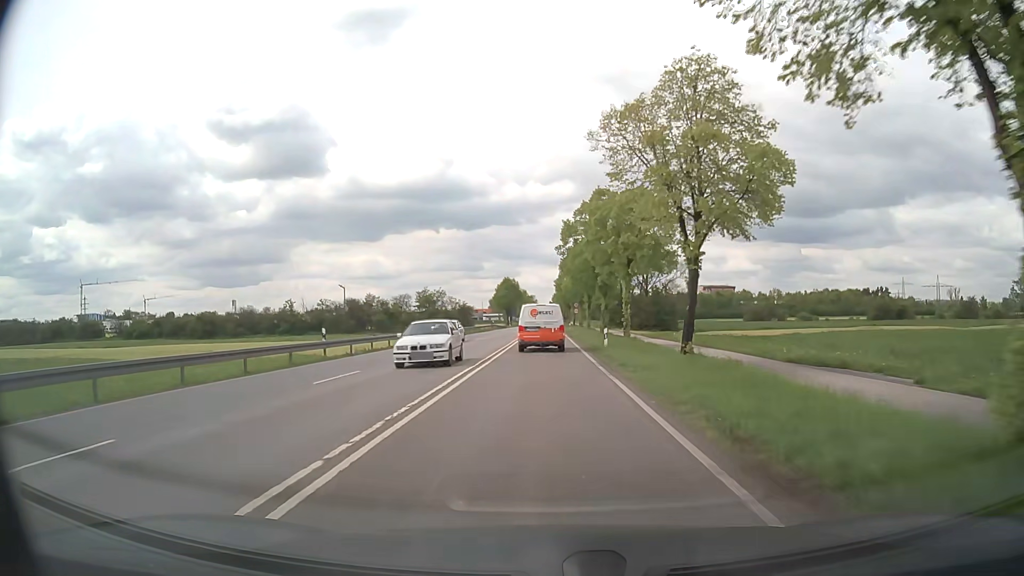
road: secondary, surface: asphalt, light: Day
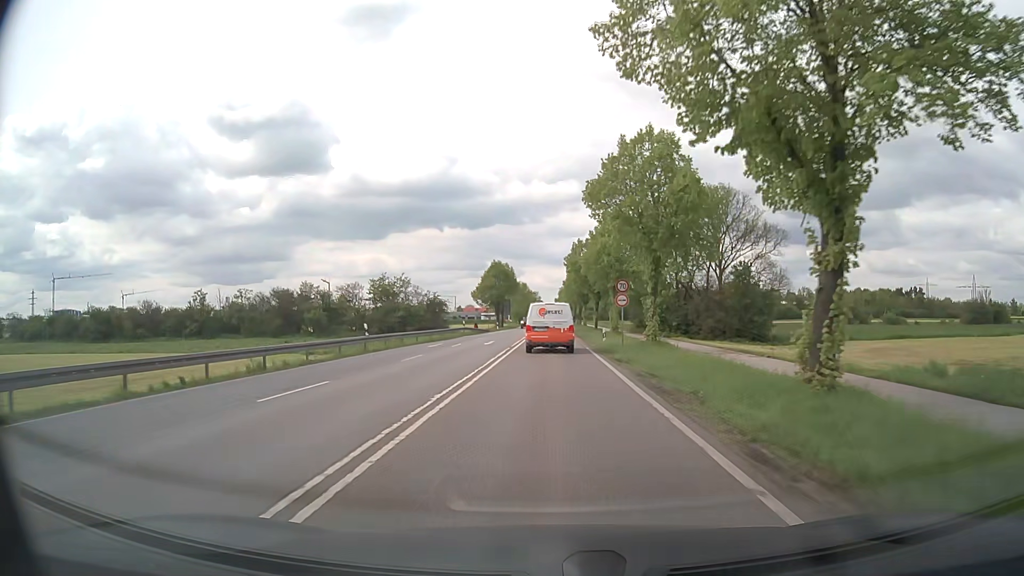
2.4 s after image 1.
(-0.1, +39.4) m; 0°
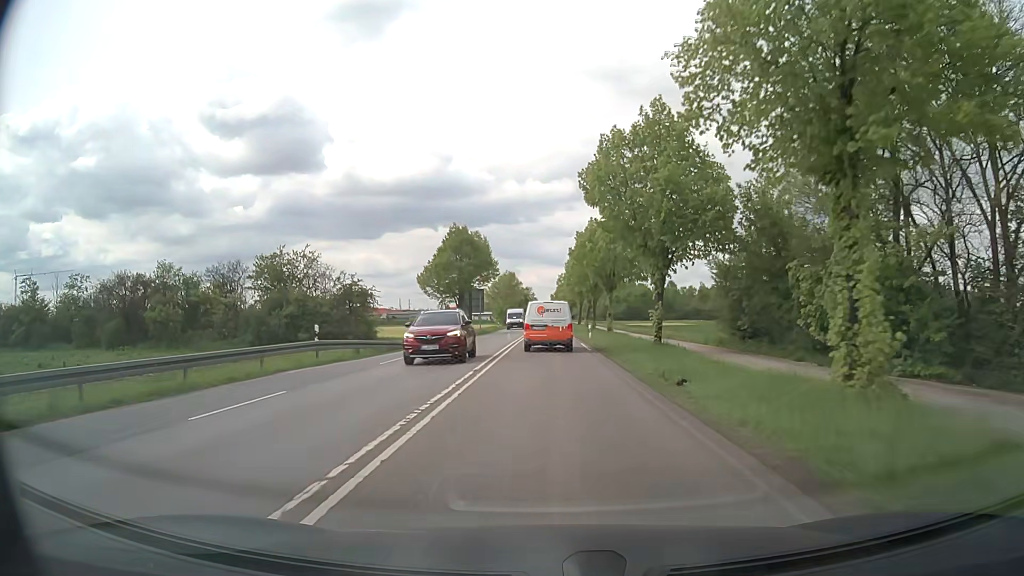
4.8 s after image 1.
(+0.2, +38.4) m; +1°
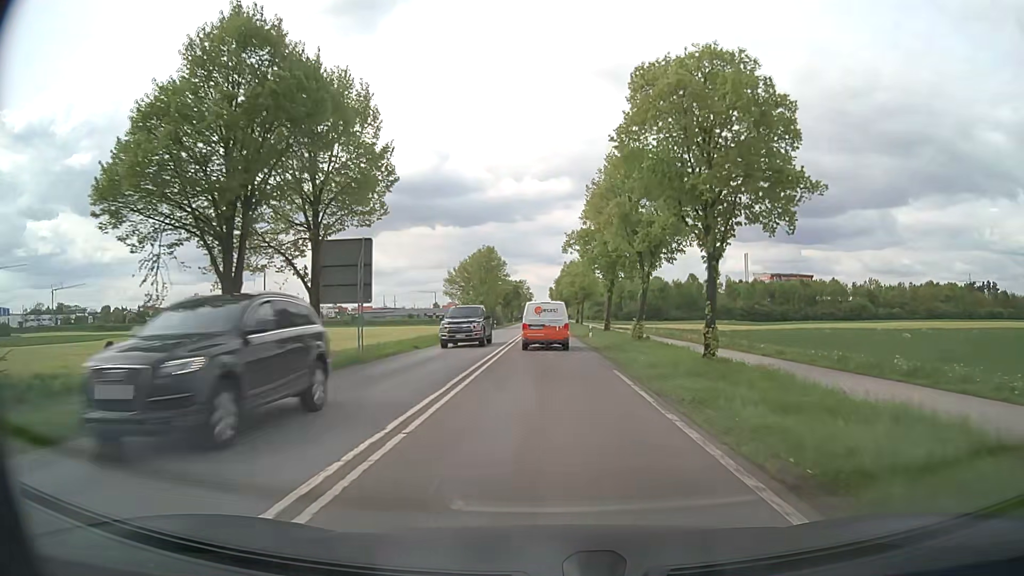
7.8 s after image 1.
(-0.1, +45.2) m; 0°
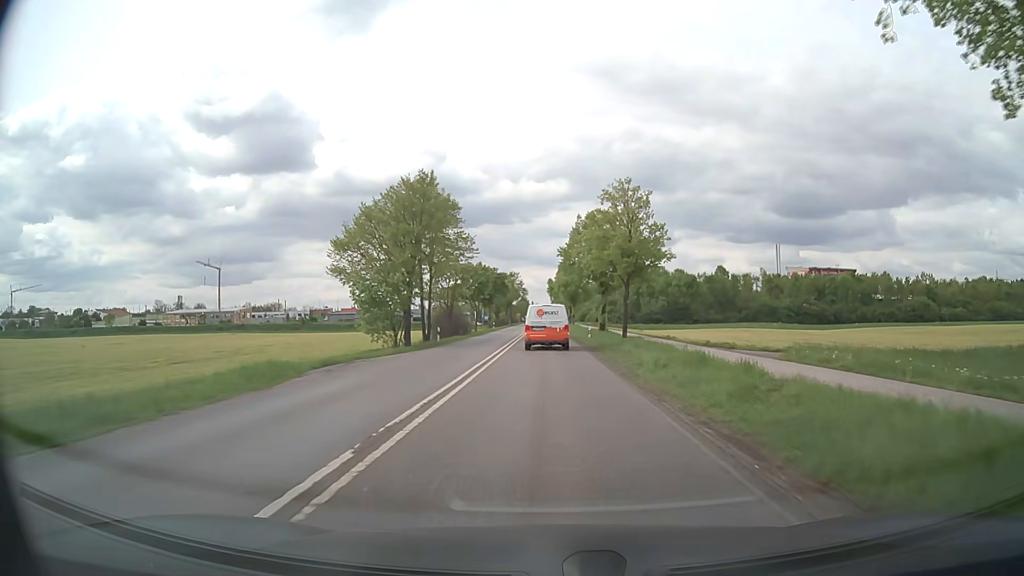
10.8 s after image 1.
(0.0, +43.8) m; 0°
